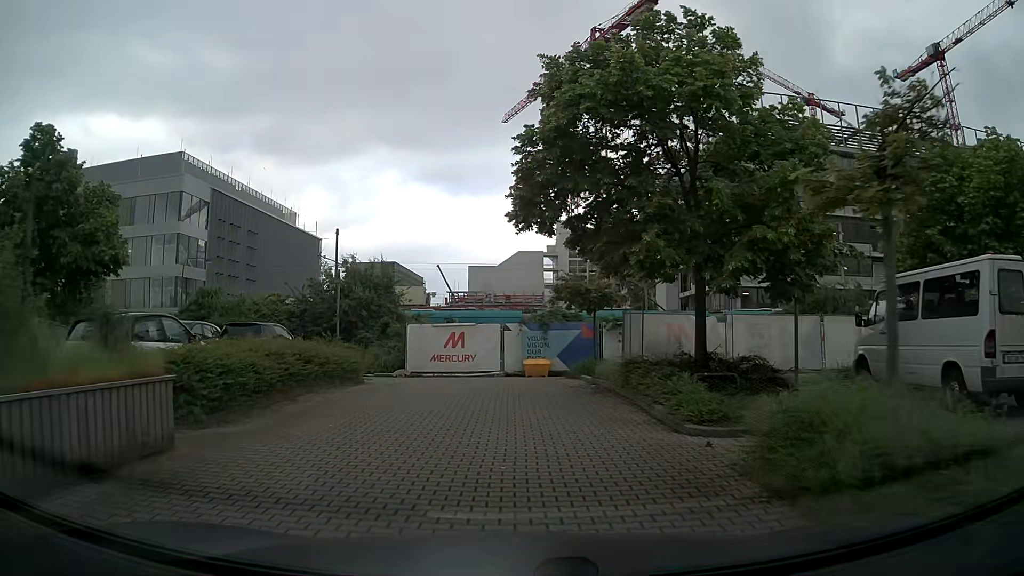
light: Day
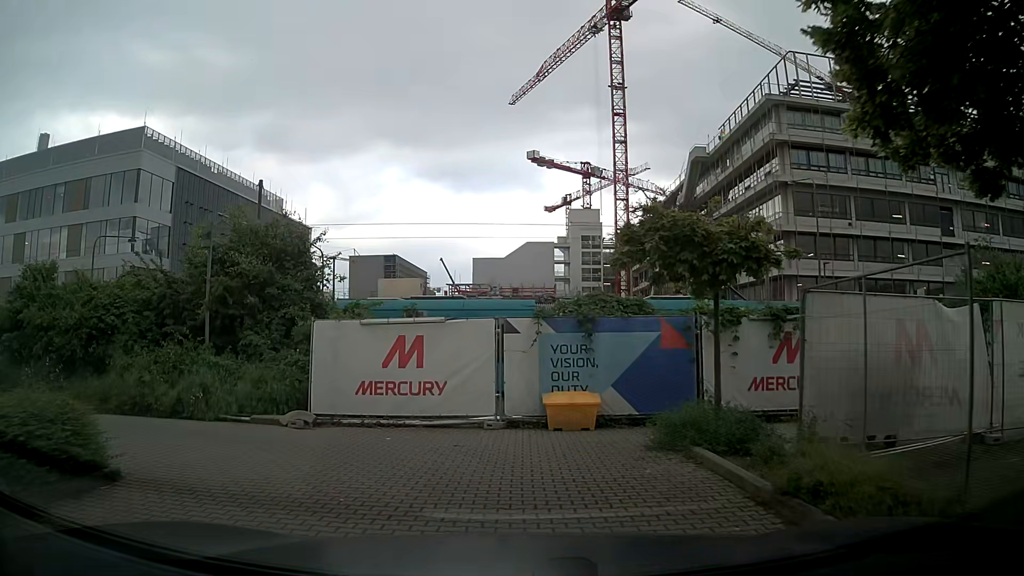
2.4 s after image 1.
(-0.2, +12.3) m; 0°
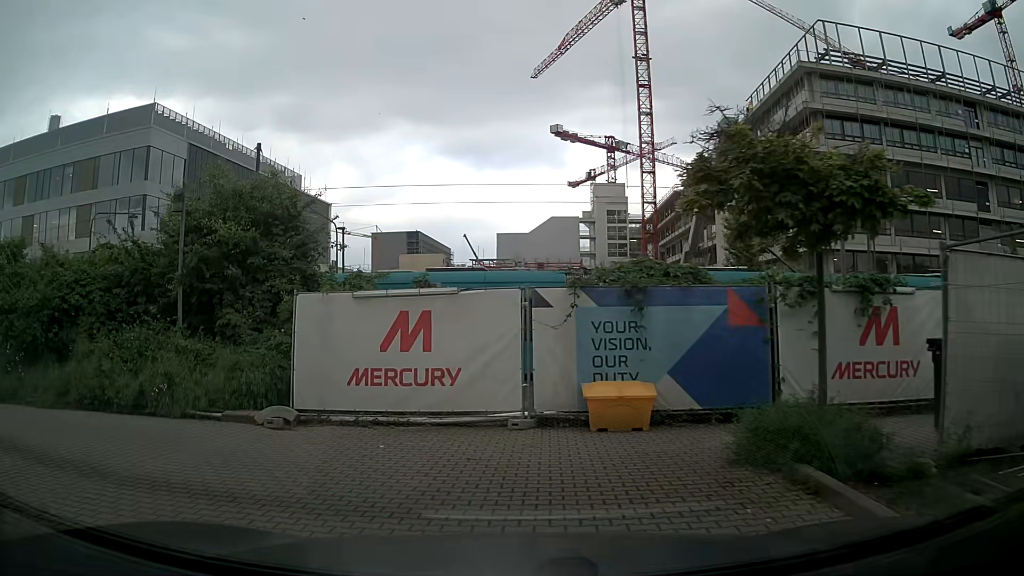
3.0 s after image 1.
(-0.1, +2.4) m; -4°
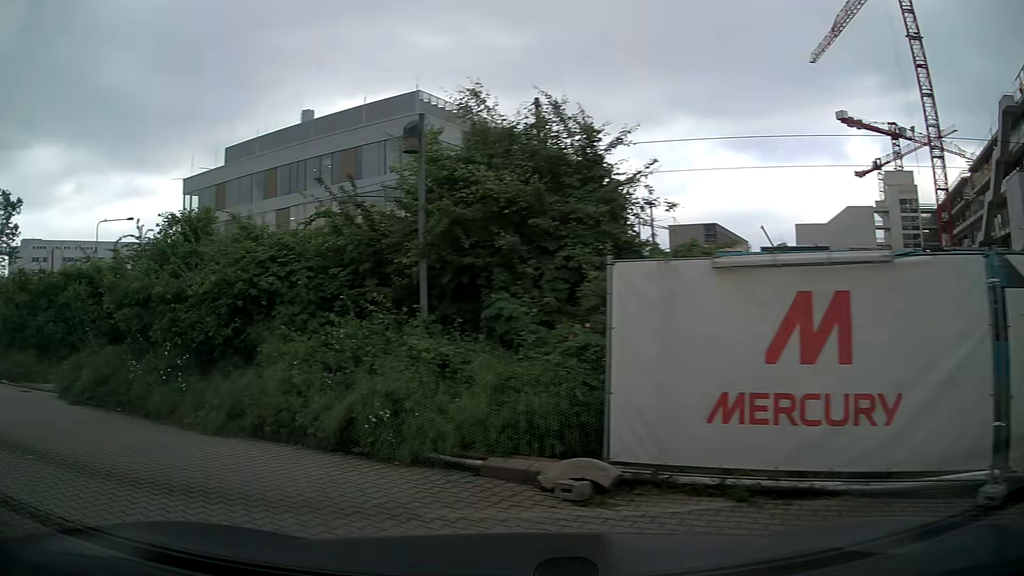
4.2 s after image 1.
(-0.6, +4.3) m; -24°
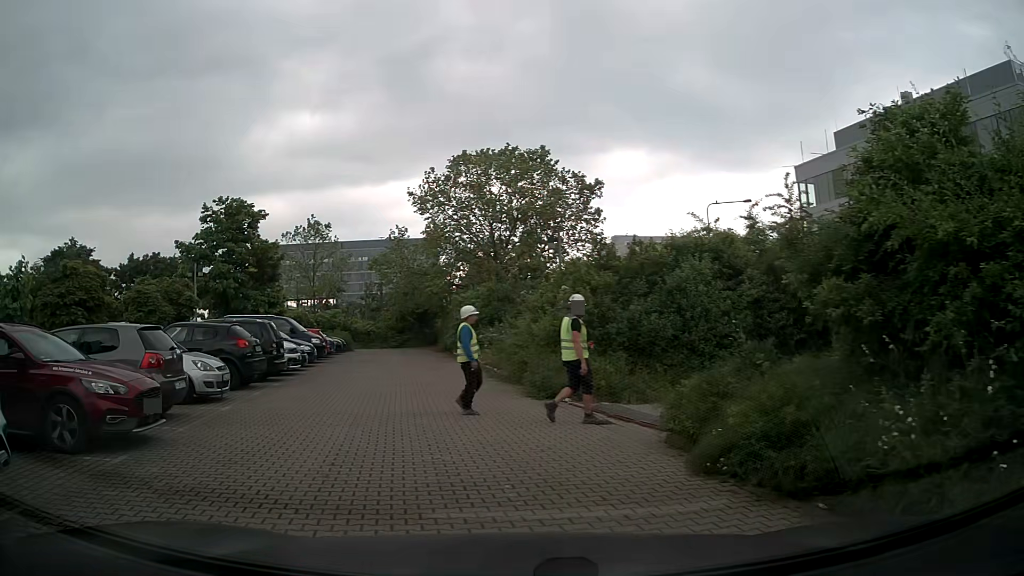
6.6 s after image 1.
(-3.0, +6.1) m; -52°
